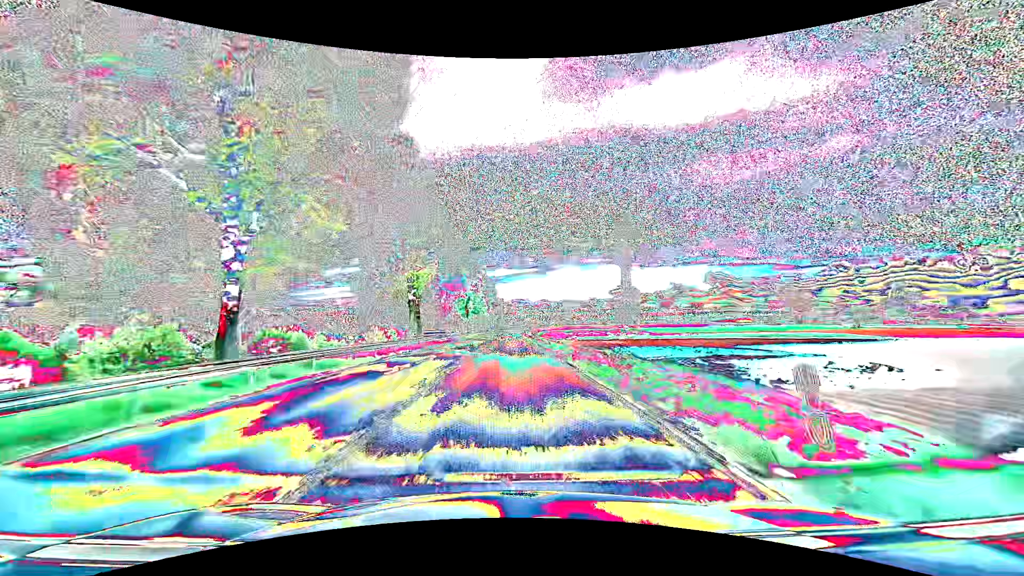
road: primary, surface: asphalt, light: Day
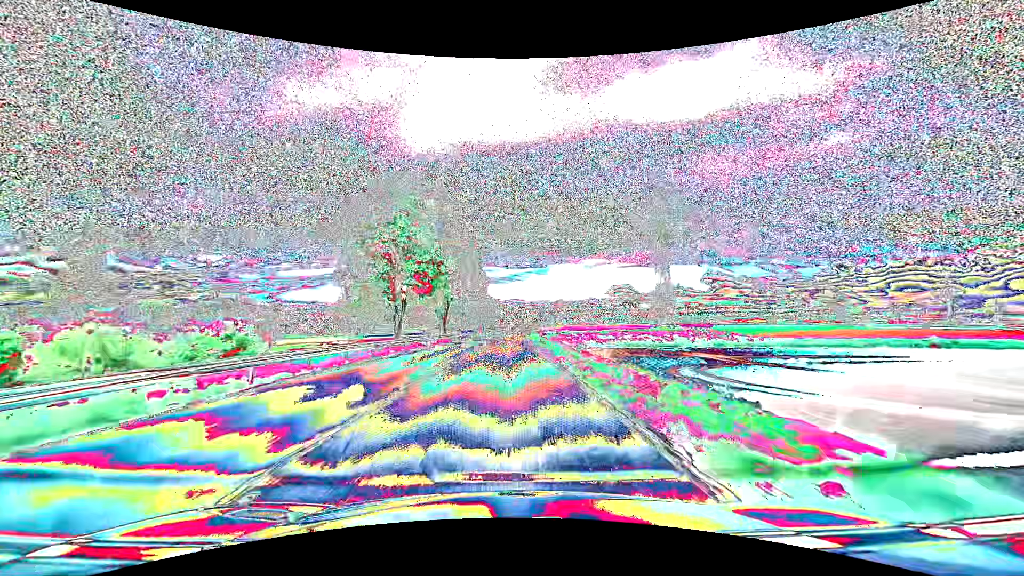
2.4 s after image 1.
(+0.4, +63.5) m; +1°
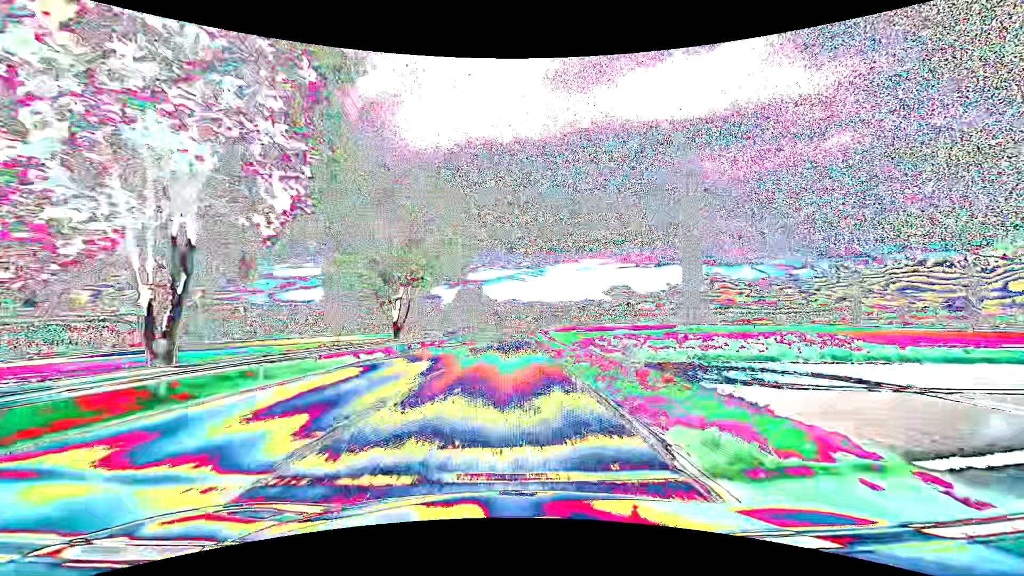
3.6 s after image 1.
(0.0, +31.7) m; 0°
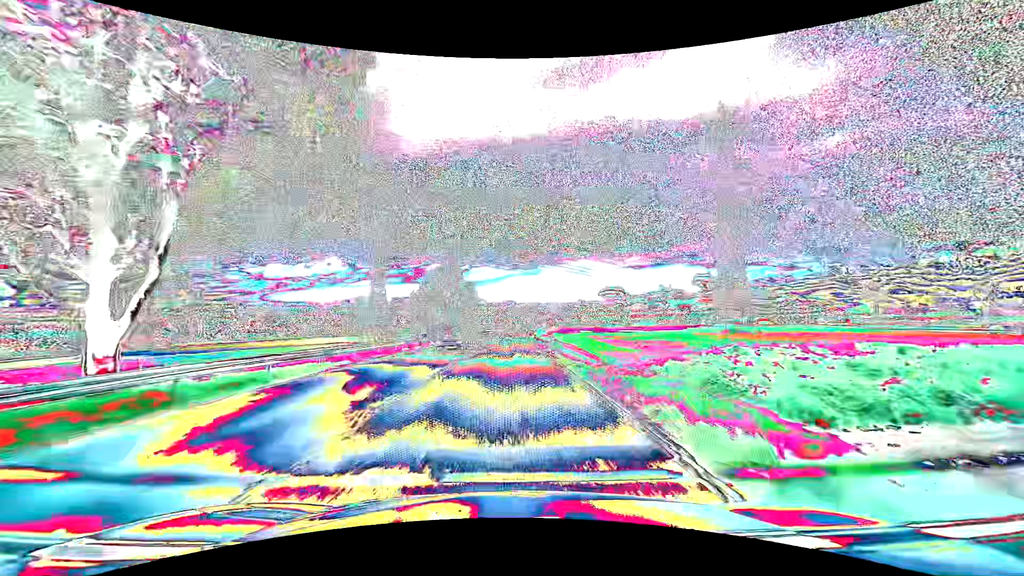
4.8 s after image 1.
(+0.2, +31.7) m; +1°
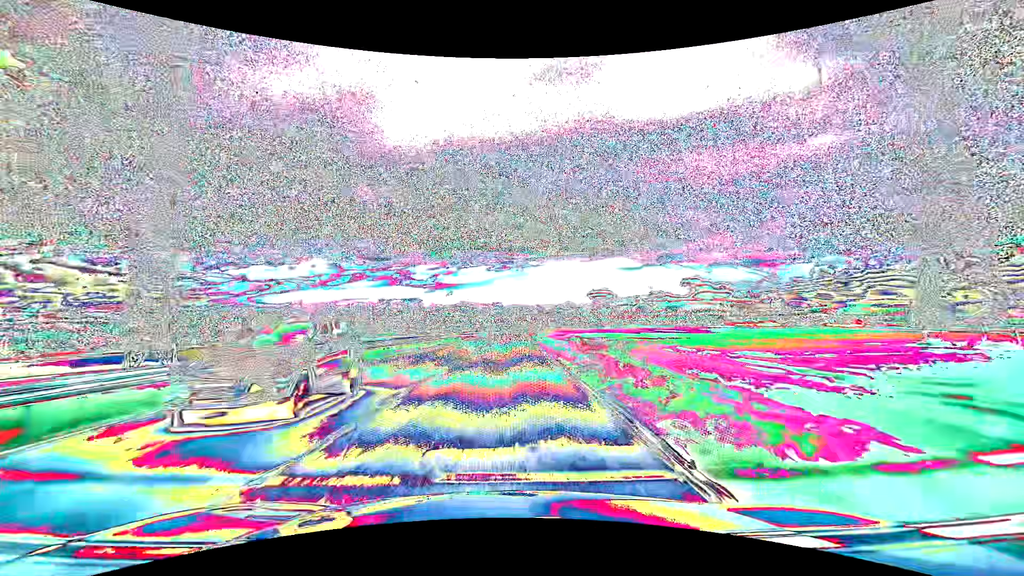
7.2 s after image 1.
(+1.1, +63.1) m; +2°
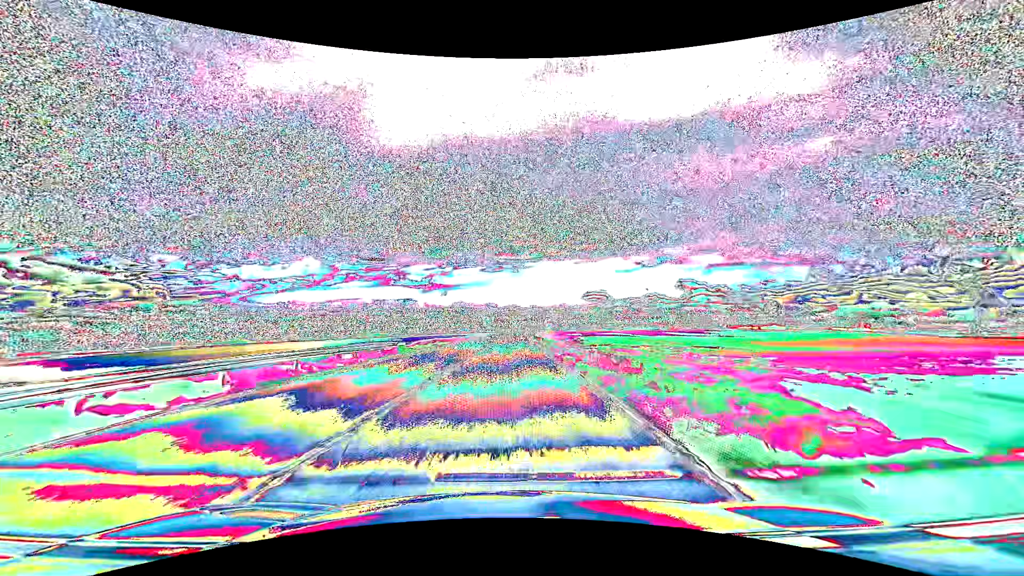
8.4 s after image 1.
(+0.2, +31.6) m; +1°
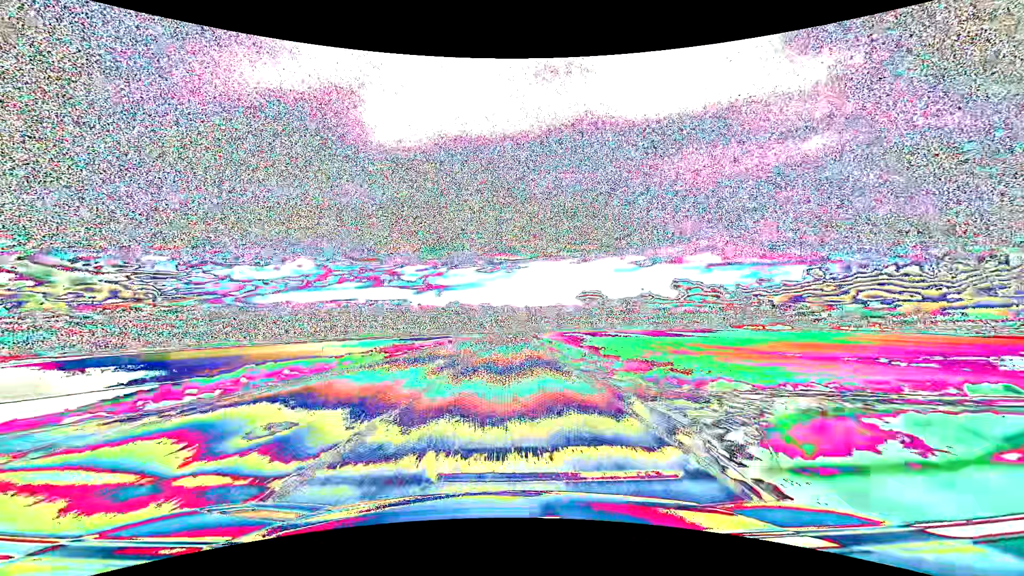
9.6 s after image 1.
(+0.2, +31.6) m; +1°
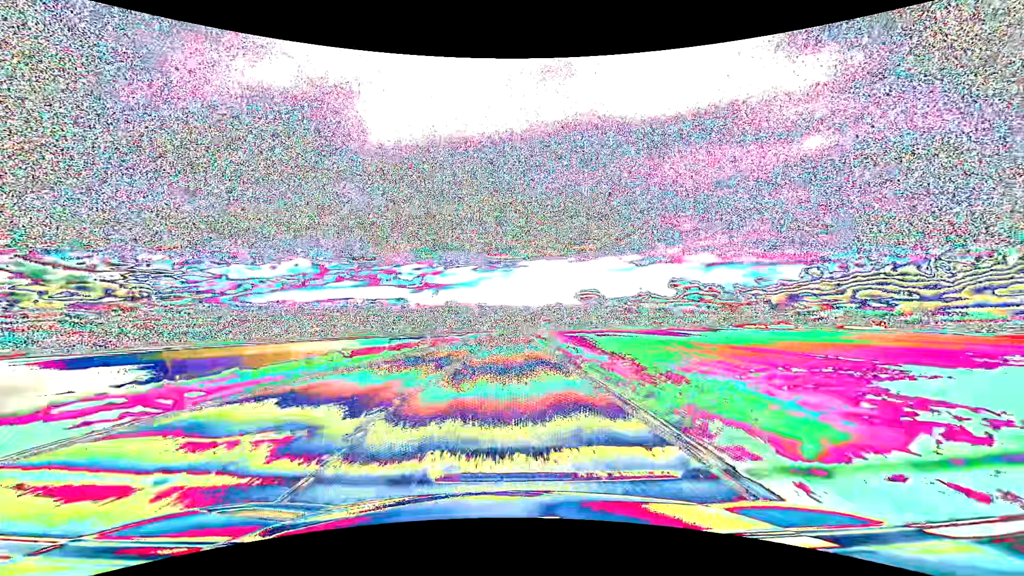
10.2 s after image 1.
(0.0, +15.8) m; 0°
